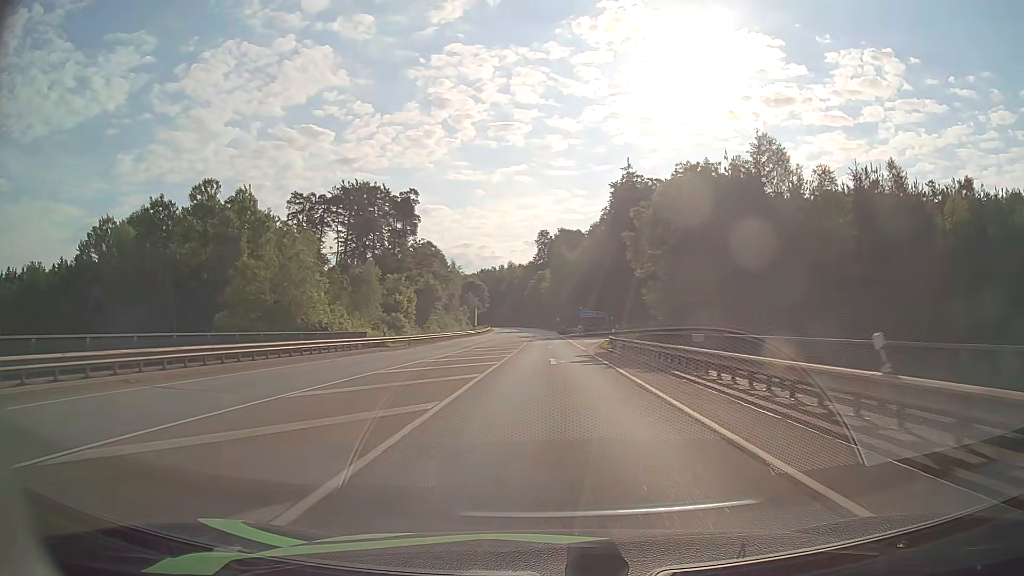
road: secondary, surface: asphalt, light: Day
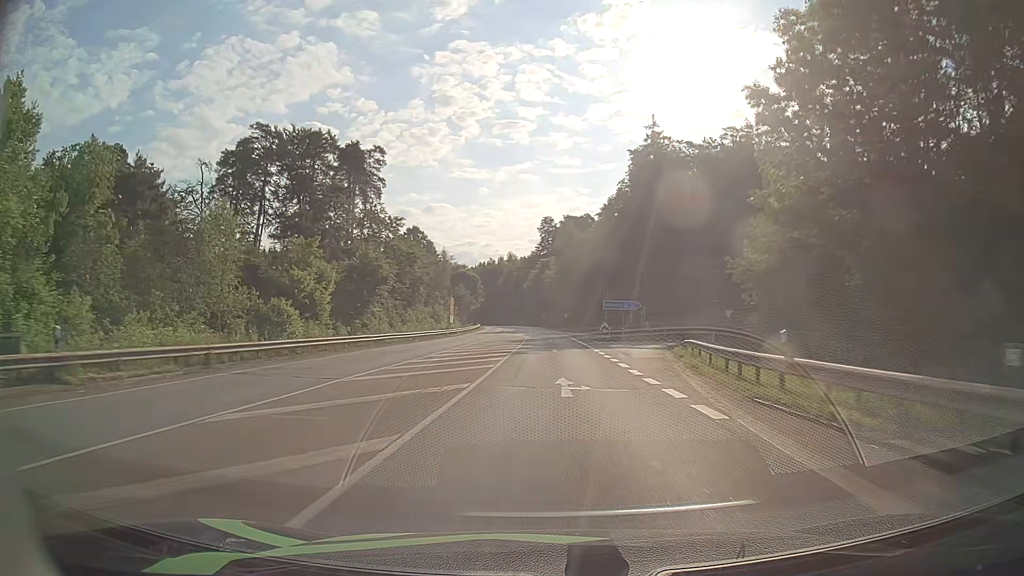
(-0.1, +33.0) m; 0°
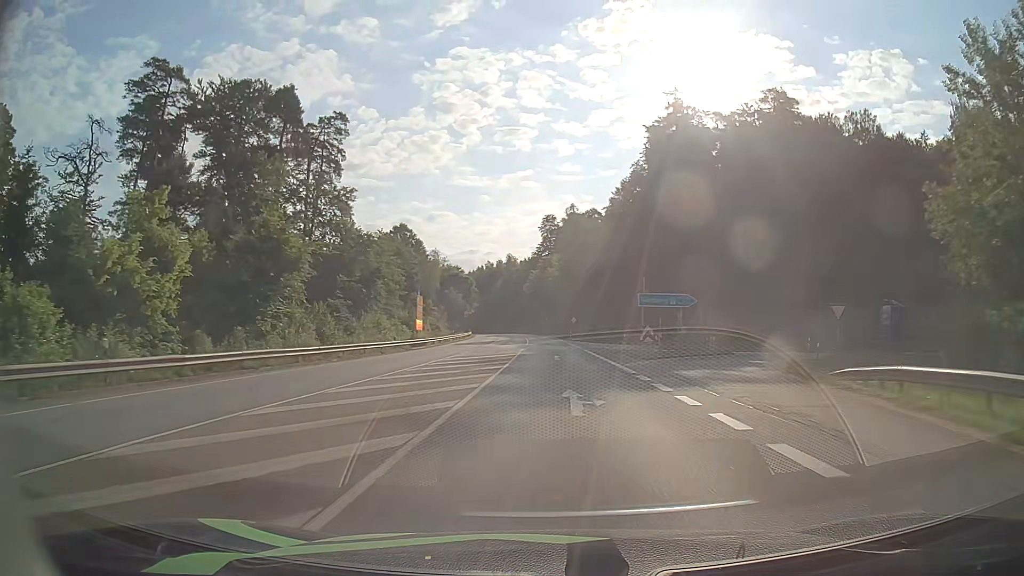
(-0.1, +22.1) m; 0°
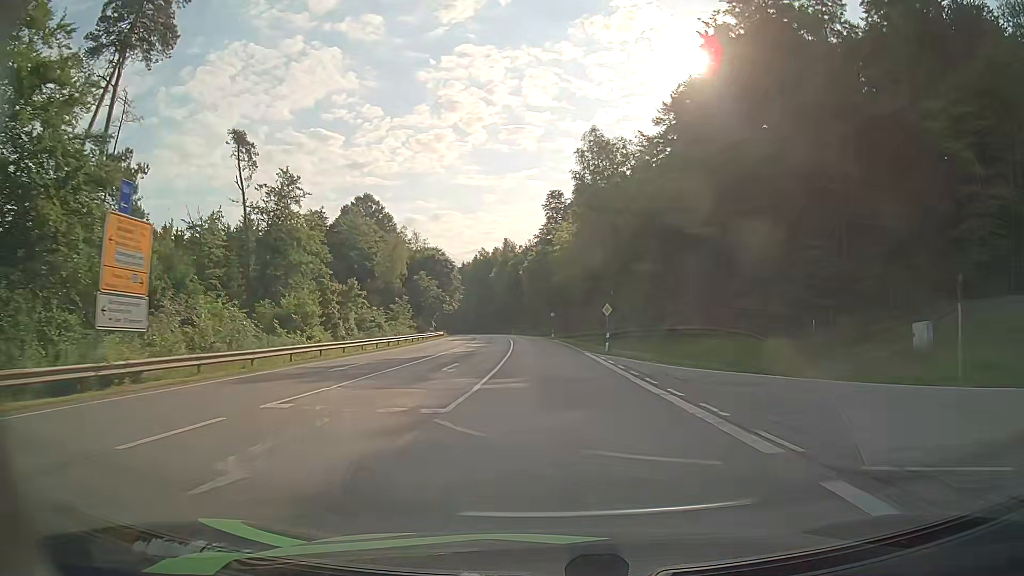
(0.0, +43.9) m; 0°
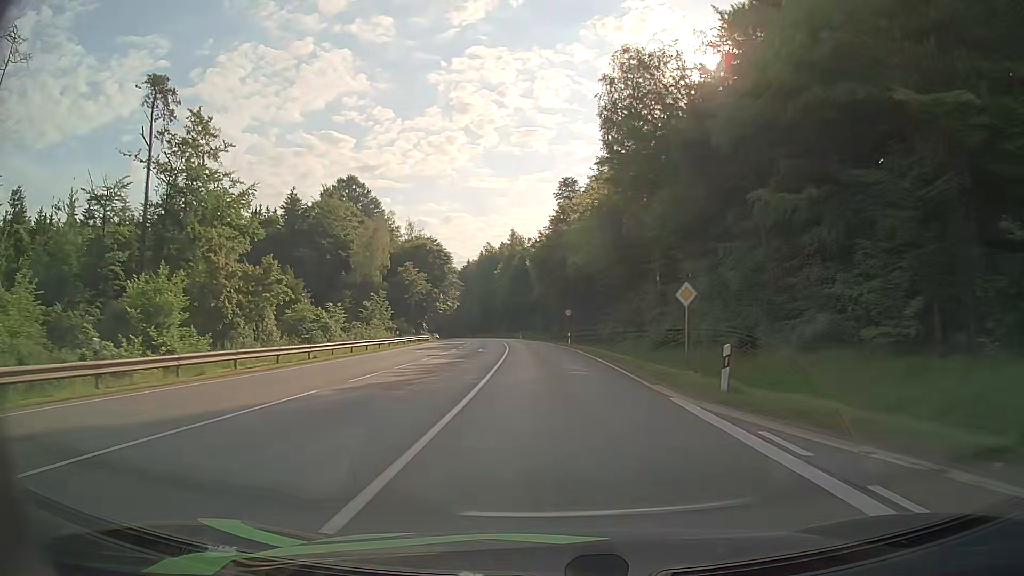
(-0.1, +21.7) m; -1°
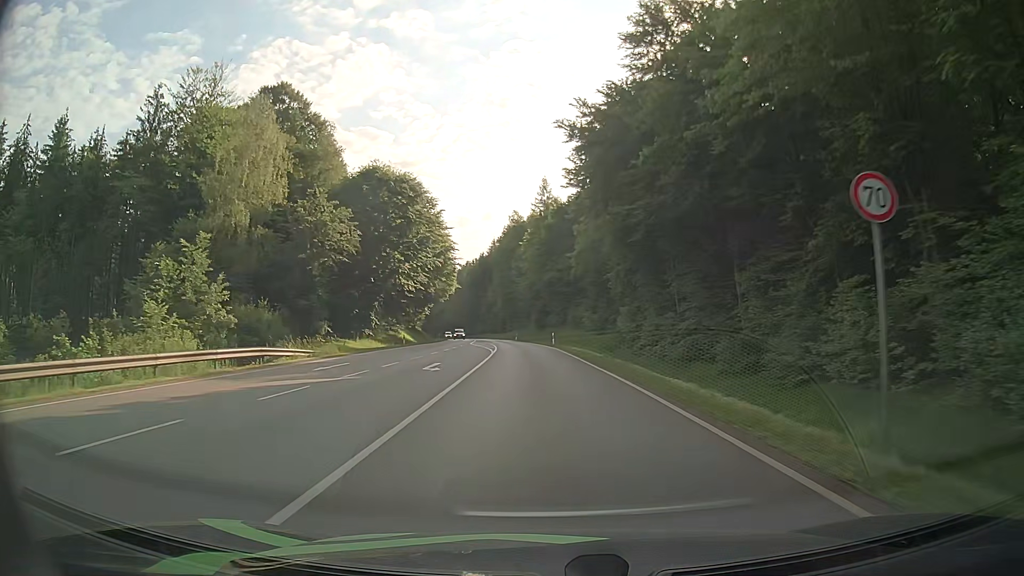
(-1.3, +53.3) m; -3°
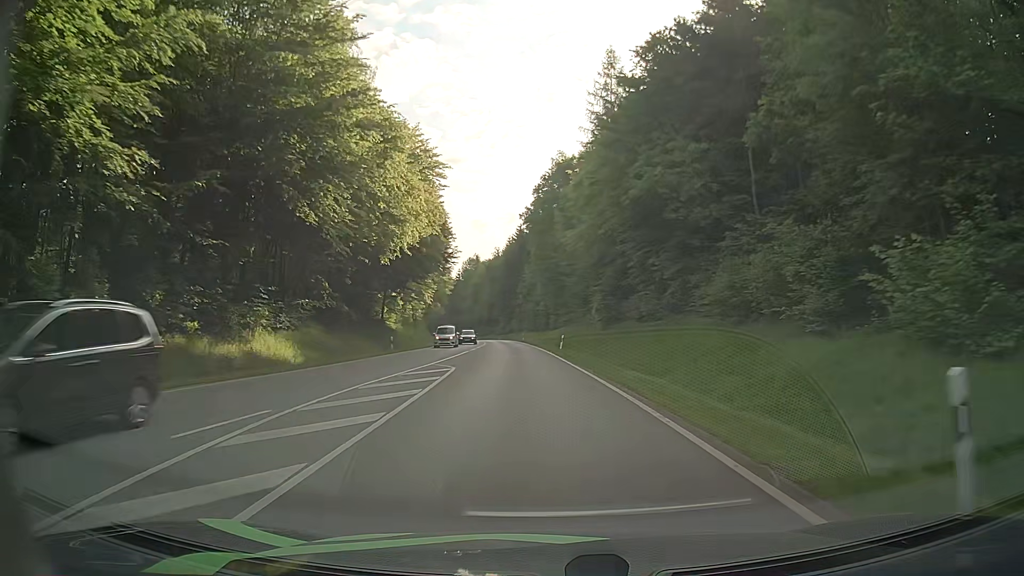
(-2.0, +52.4) m; -4°
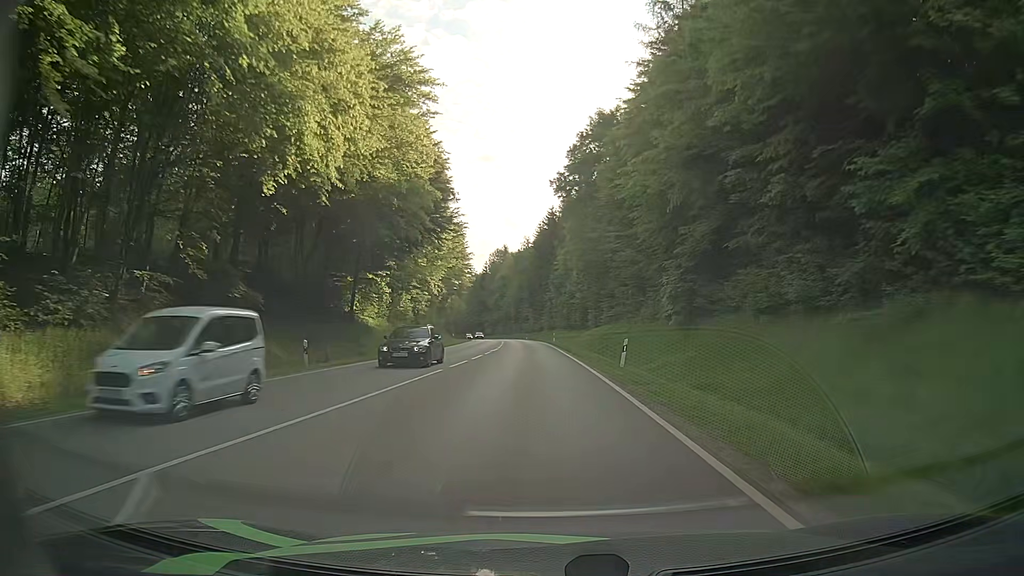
(-0.6, +20.9) m; -3°
(0, +10) (0, +20) (-1, +30) (-1, +40) (-2, +50) (-2, +60) (-3, +70) (-3, +80) (-4, +90) (-5, +100) m
